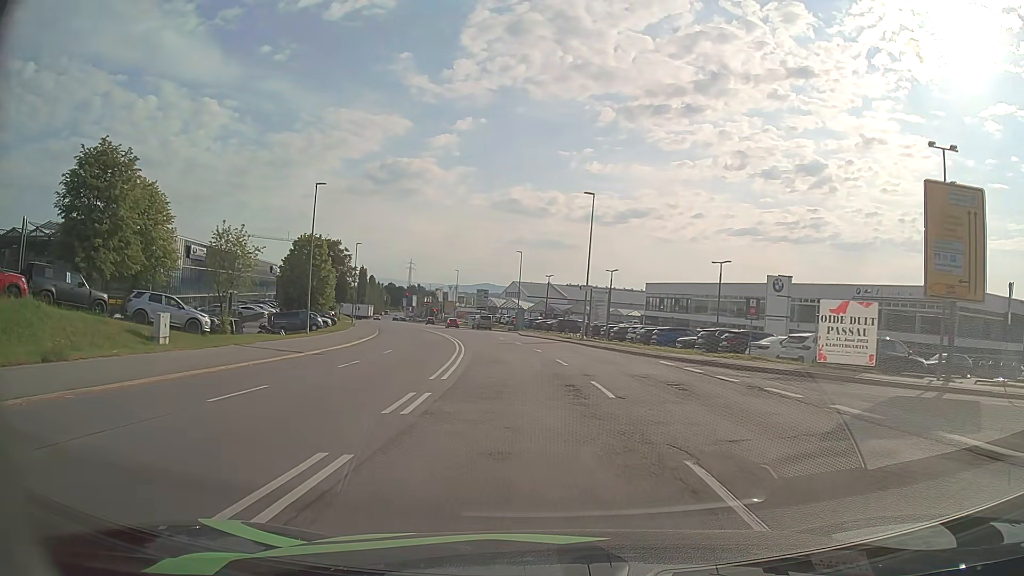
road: secondary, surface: asphalt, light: Day
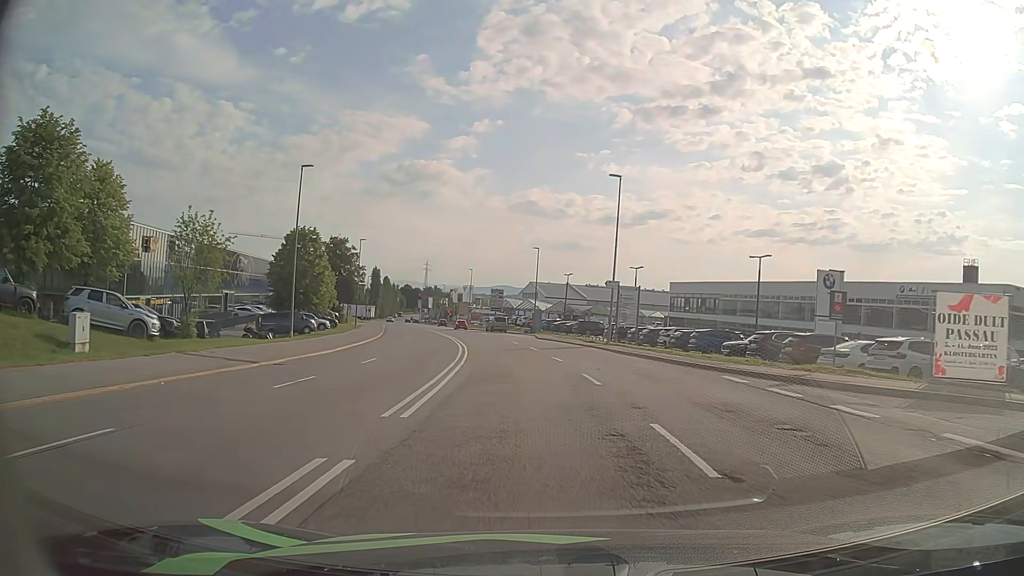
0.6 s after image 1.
(-0.1, +6.3) m; -1°
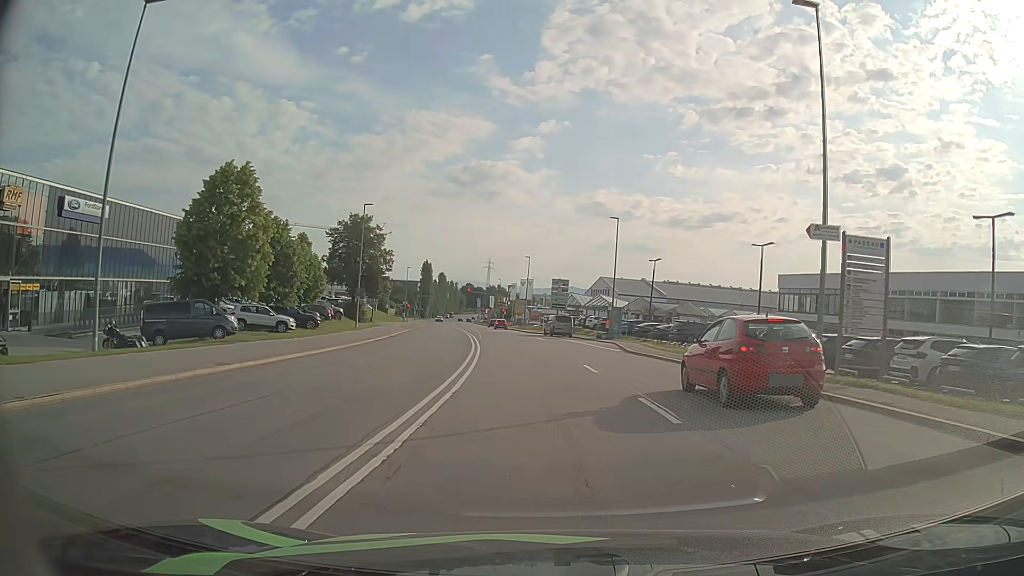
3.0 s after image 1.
(-1.1, +23.9) m; -6°
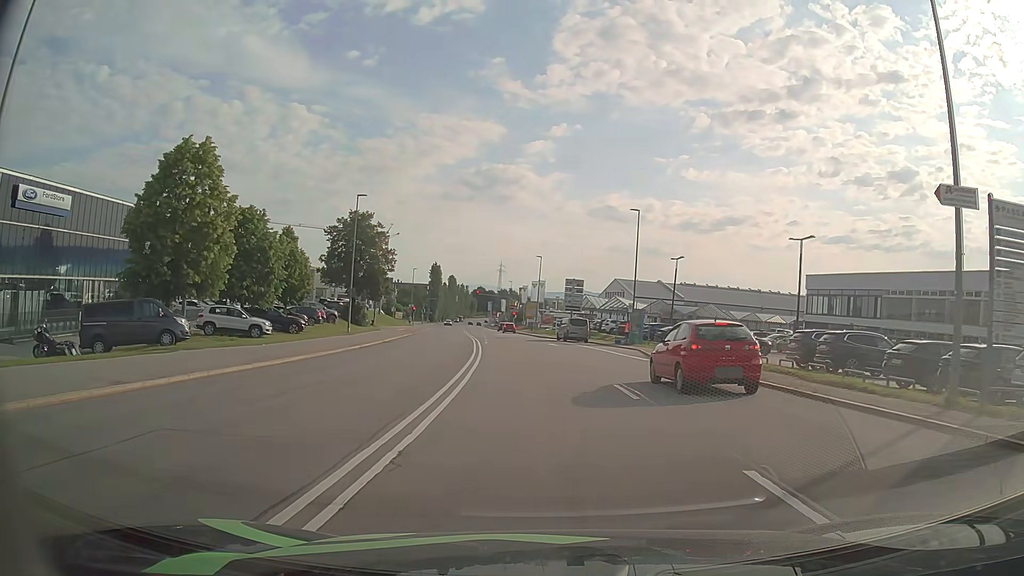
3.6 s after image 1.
(0.0, +5.7) m; -1°
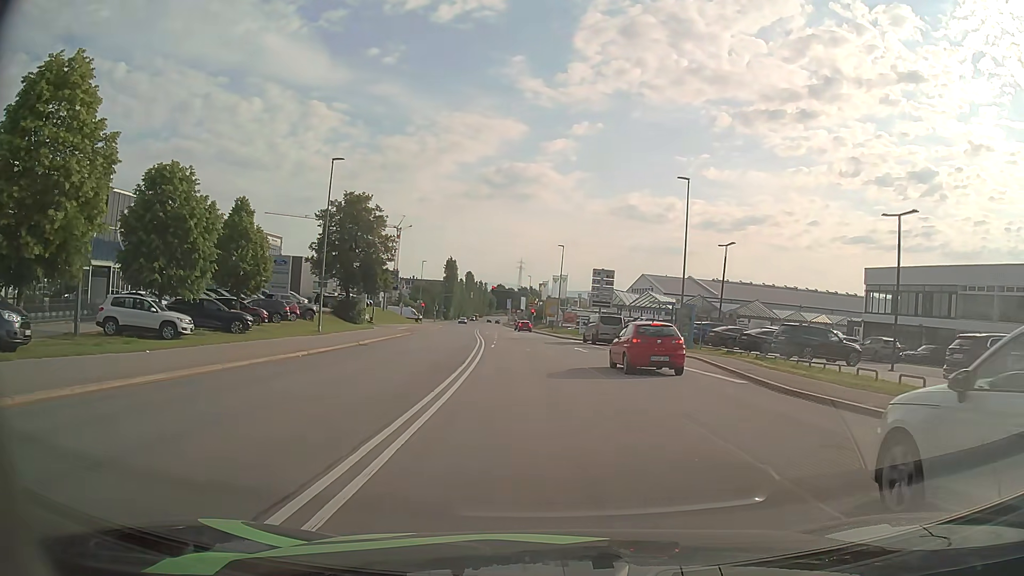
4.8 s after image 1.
(-0.1, +11.0) m; -1°
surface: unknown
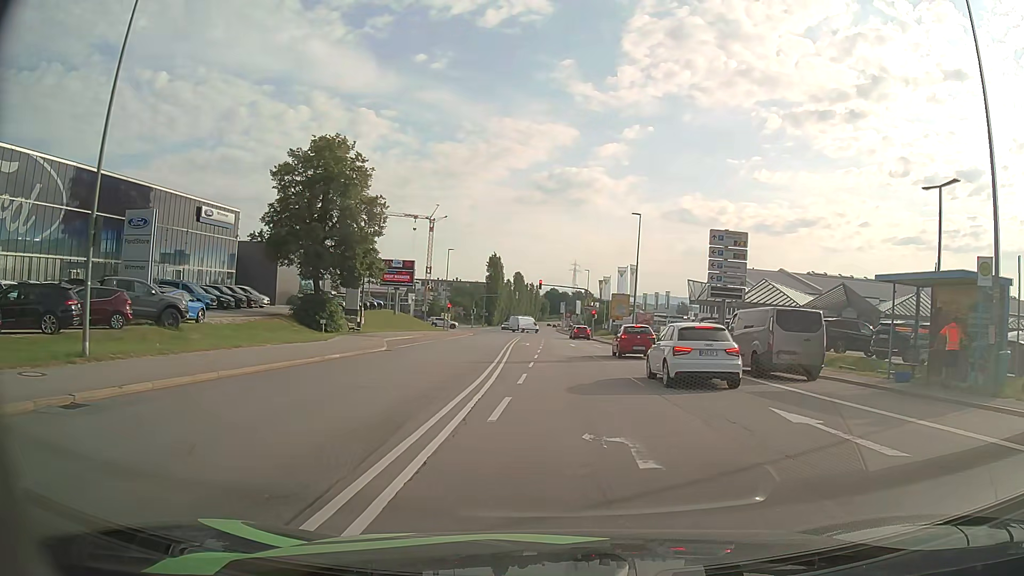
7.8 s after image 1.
(-1.1, +25.7) m; -4°
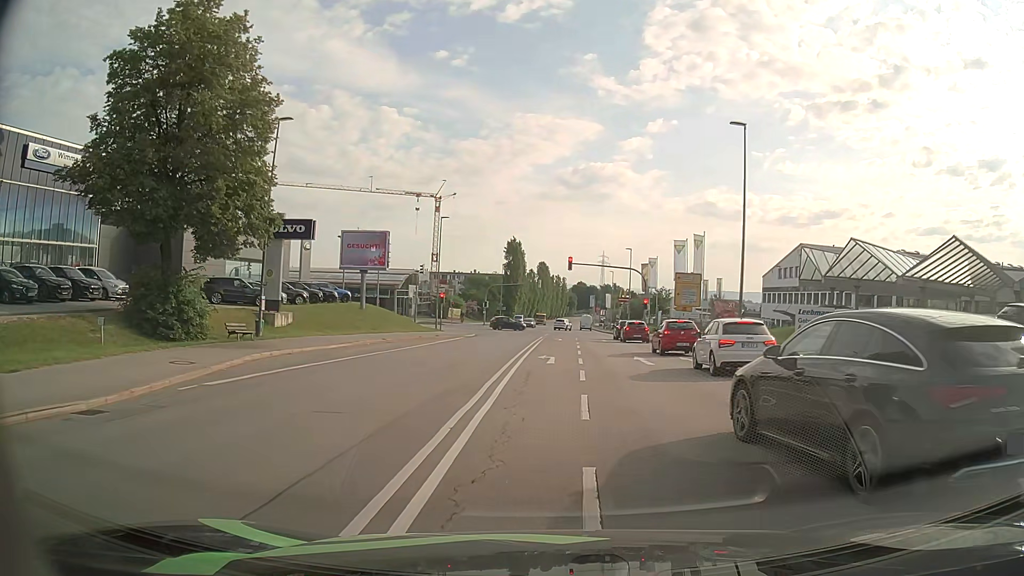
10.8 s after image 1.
(-0.6, +23.9) m; -3°
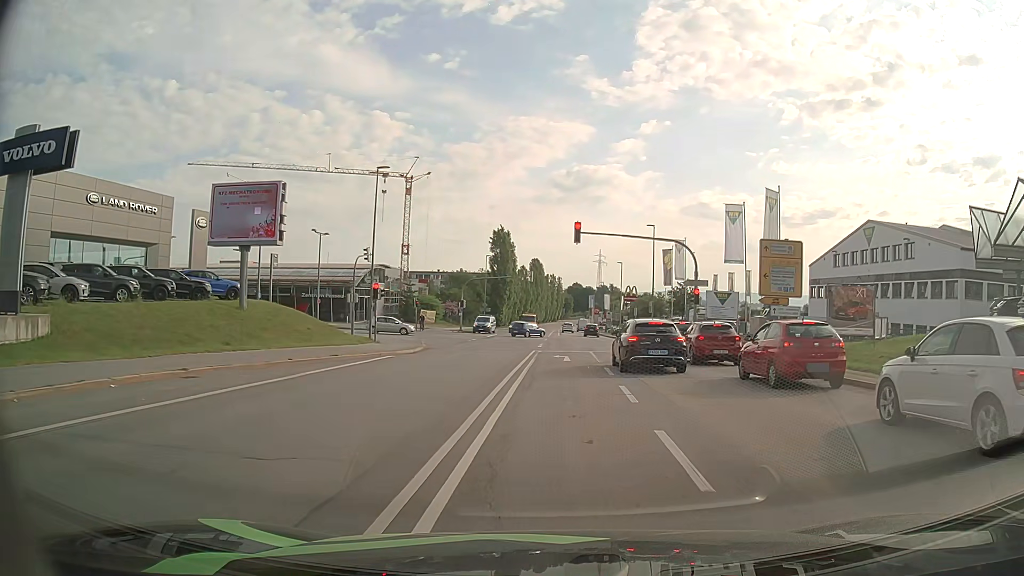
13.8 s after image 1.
(+0.2, +21.6) m; +1°
